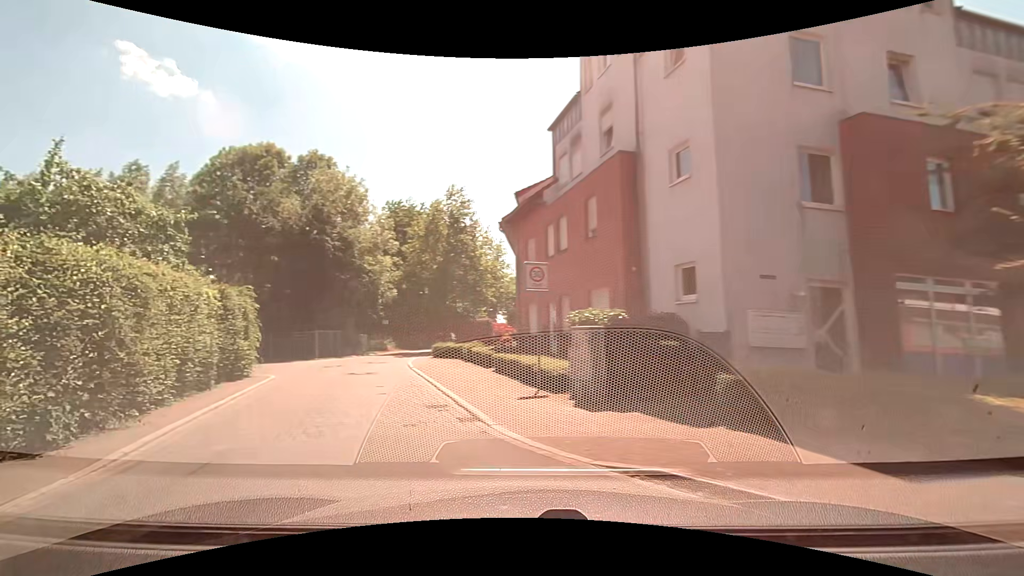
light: Day
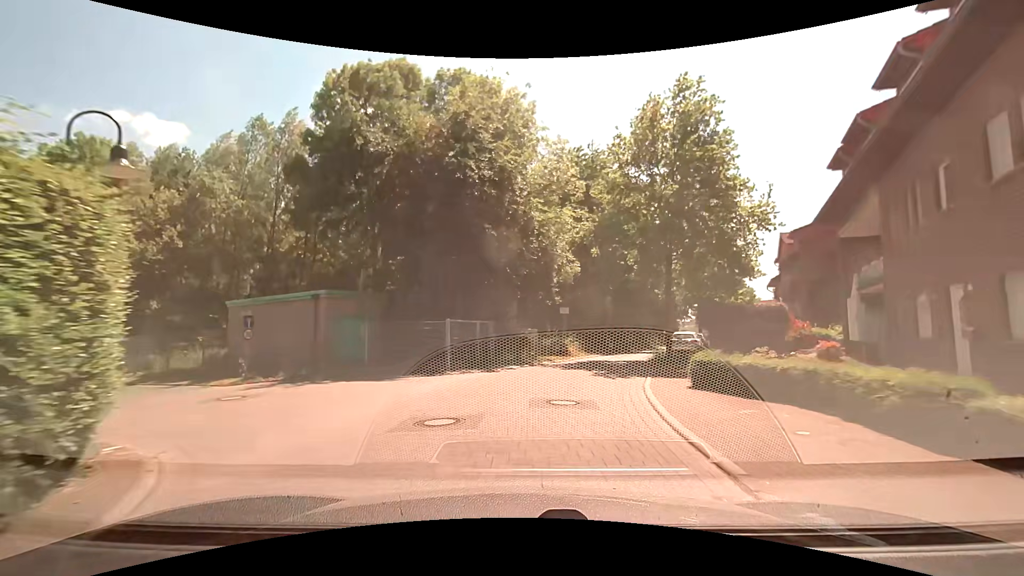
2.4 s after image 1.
(-4.8, +16.1) m; -17°
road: residential
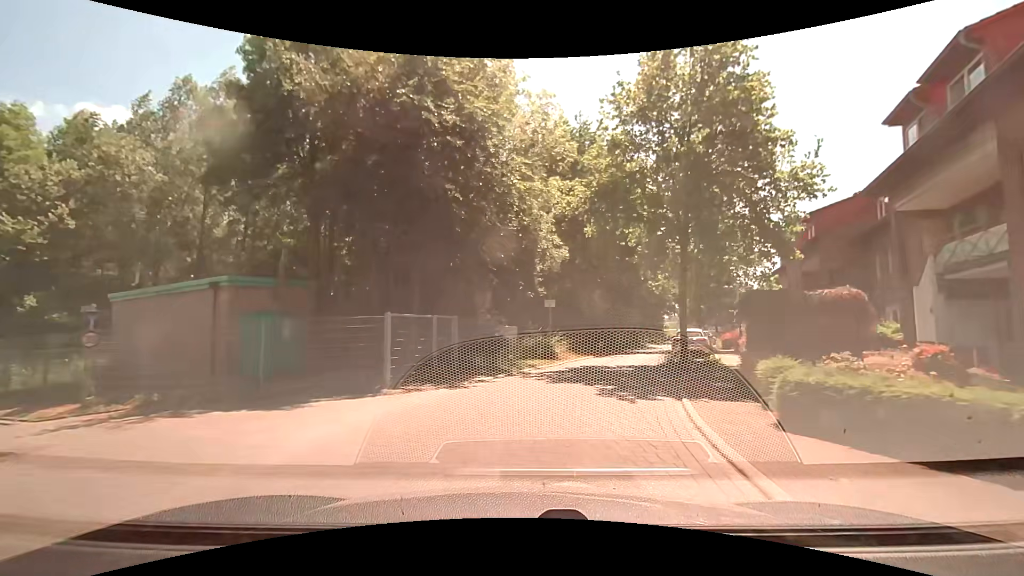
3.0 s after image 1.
(-0.1, +5.1) m; 0°
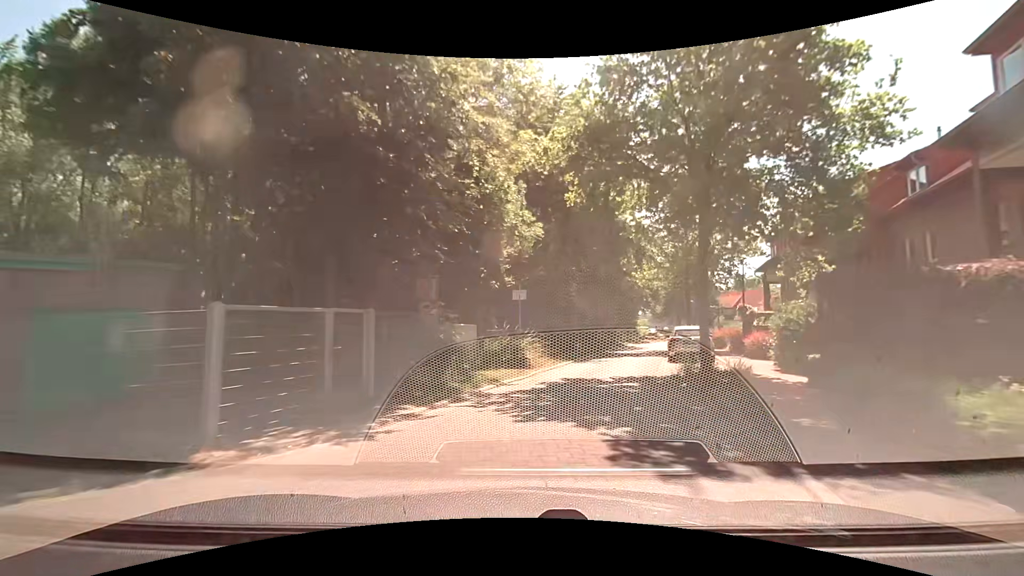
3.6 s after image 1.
(+0.2, +5.2) m; +3°
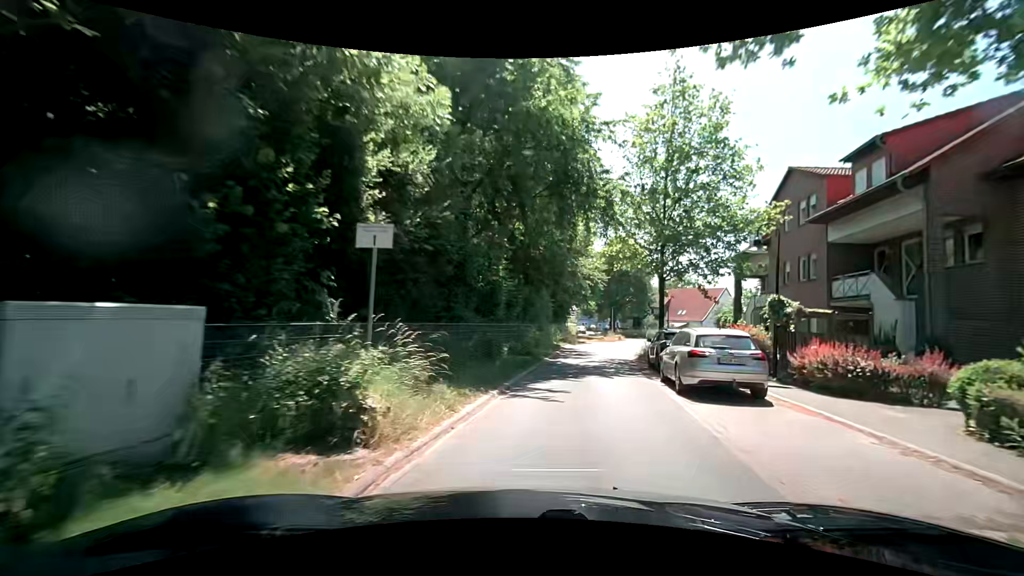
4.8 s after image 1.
(+0.8, +10.8) m; +9°
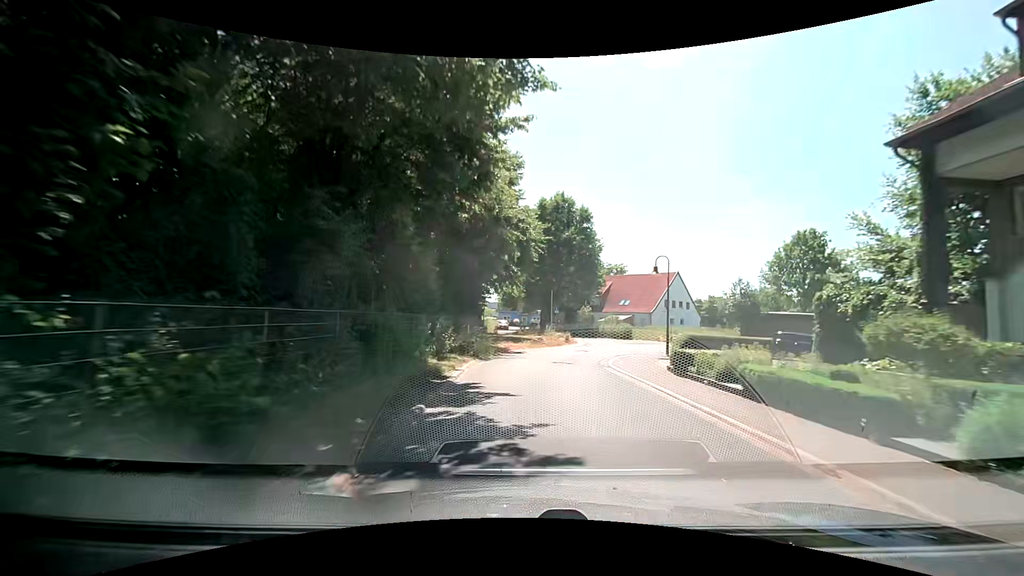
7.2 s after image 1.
(+2.8, +24.2) m; +9°
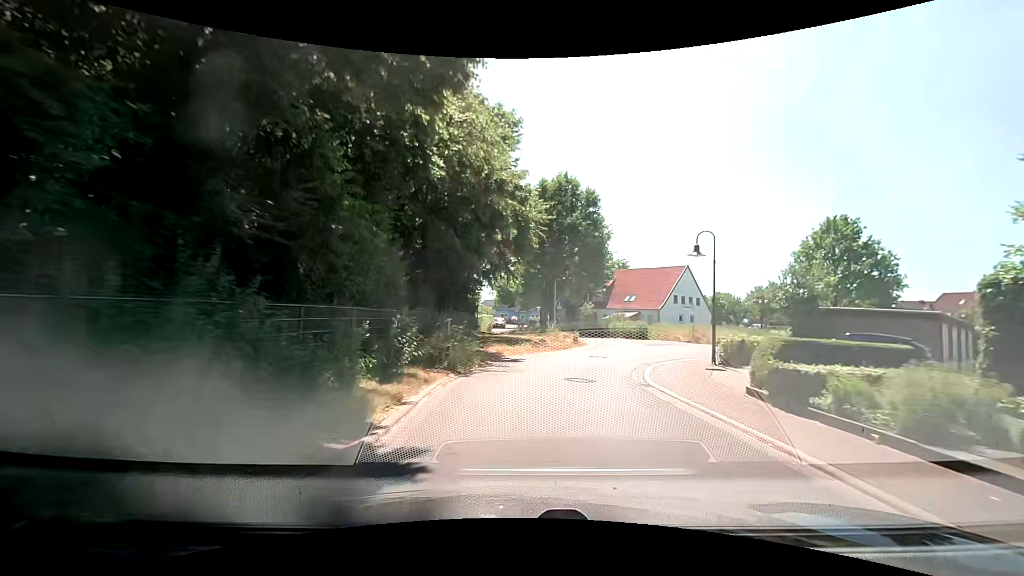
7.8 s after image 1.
(+0.2, +6.0) m; +5°
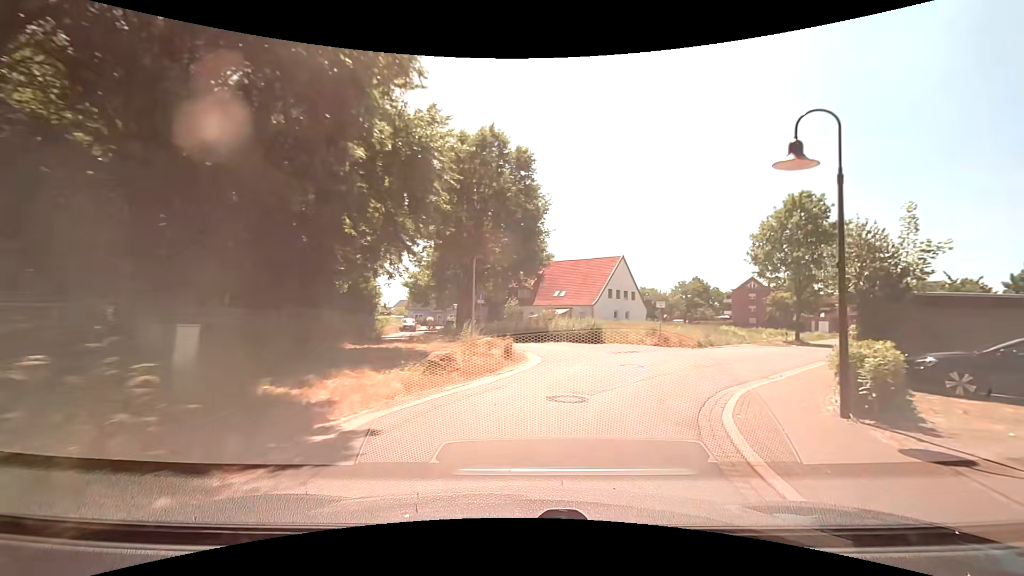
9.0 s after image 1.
(-0.4, +11.3) m; +3°
(+2, +10) (+7, +18) (+13, +26) (+19, +34) (+26, +42) (+32, +49) (+38, +57) (+45, +65) (+49, +74) (+51, +83) m
